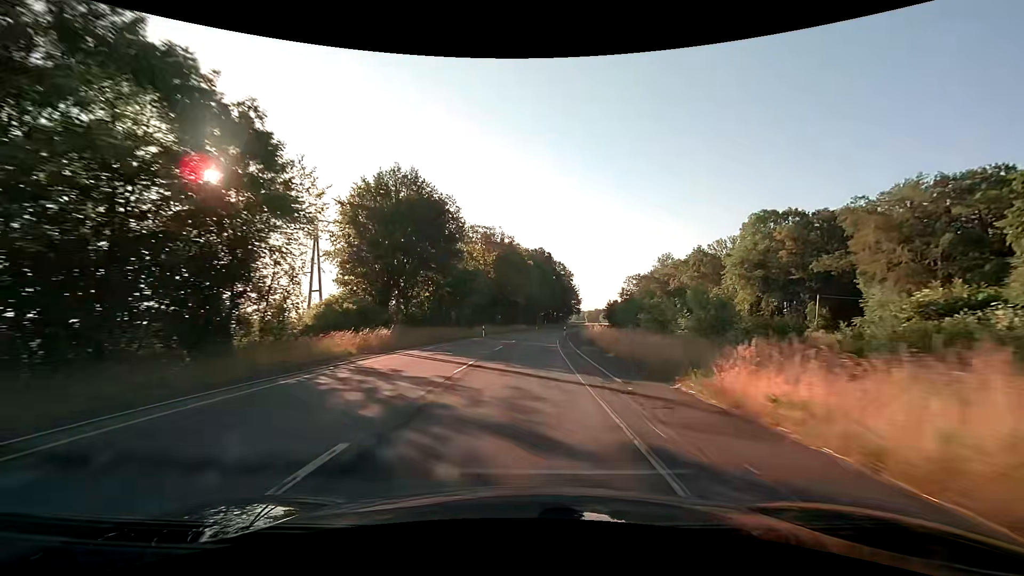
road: secondary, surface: asphalt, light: Day
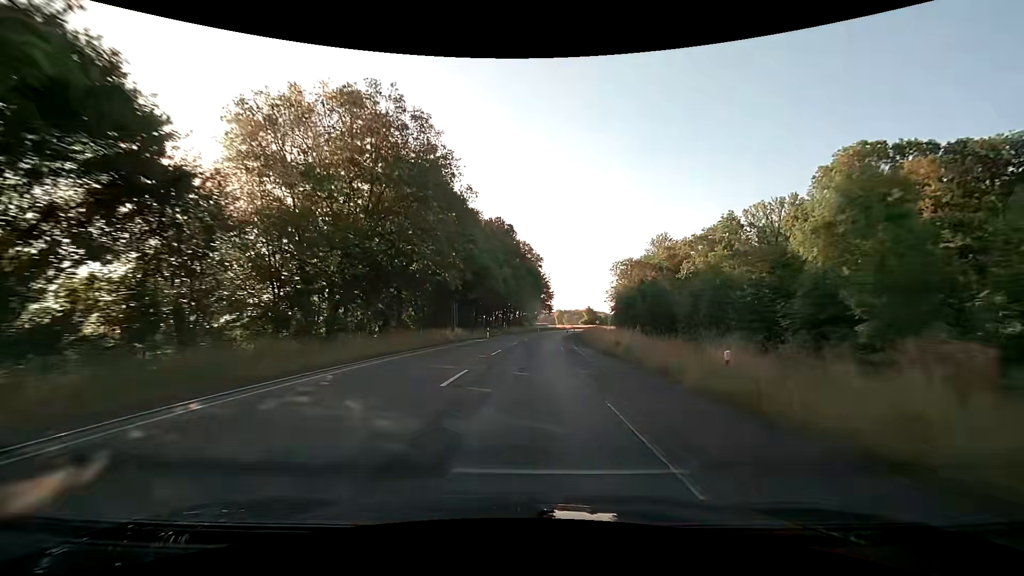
(+1.8, +49.9) m; +4°
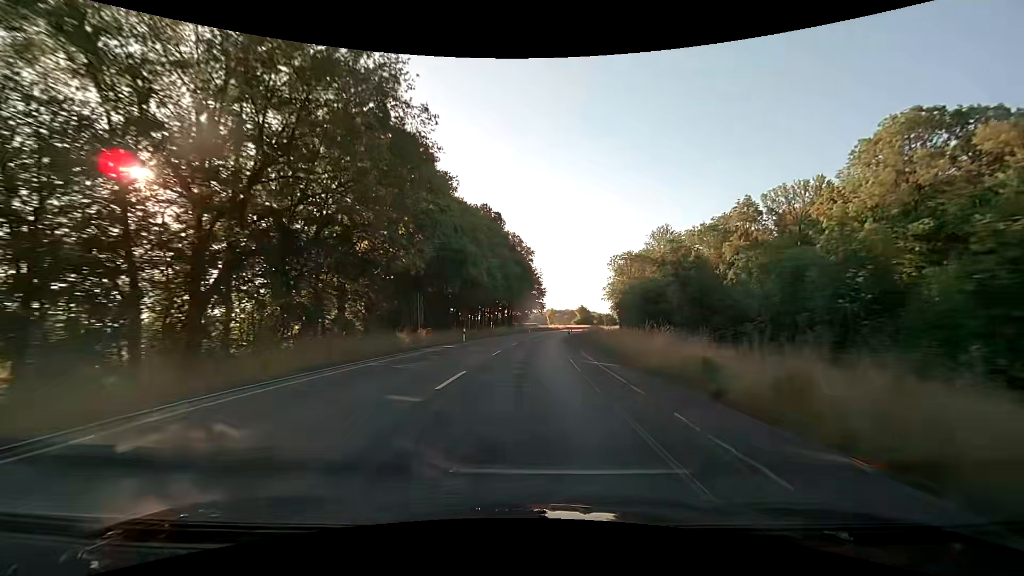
(+0.1, +12.5) m; +1°
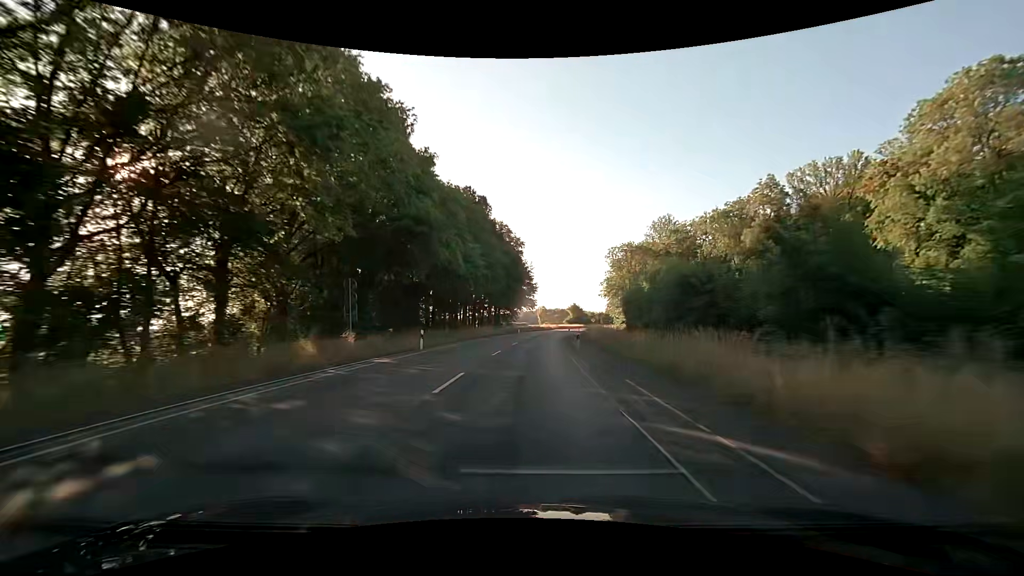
(+0.1, +12.5) m; +1°
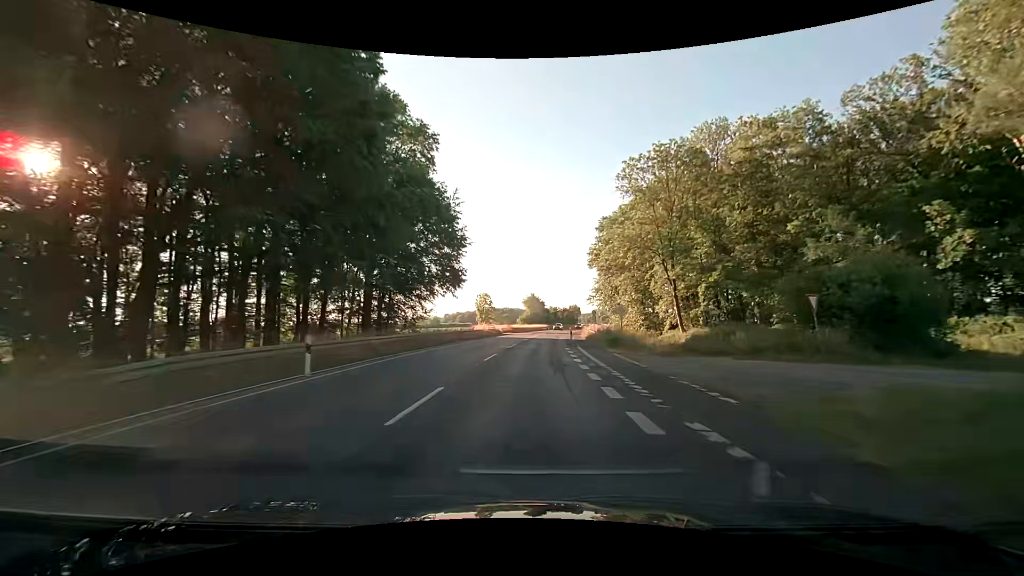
(+3.6, +62.2) m; +6°
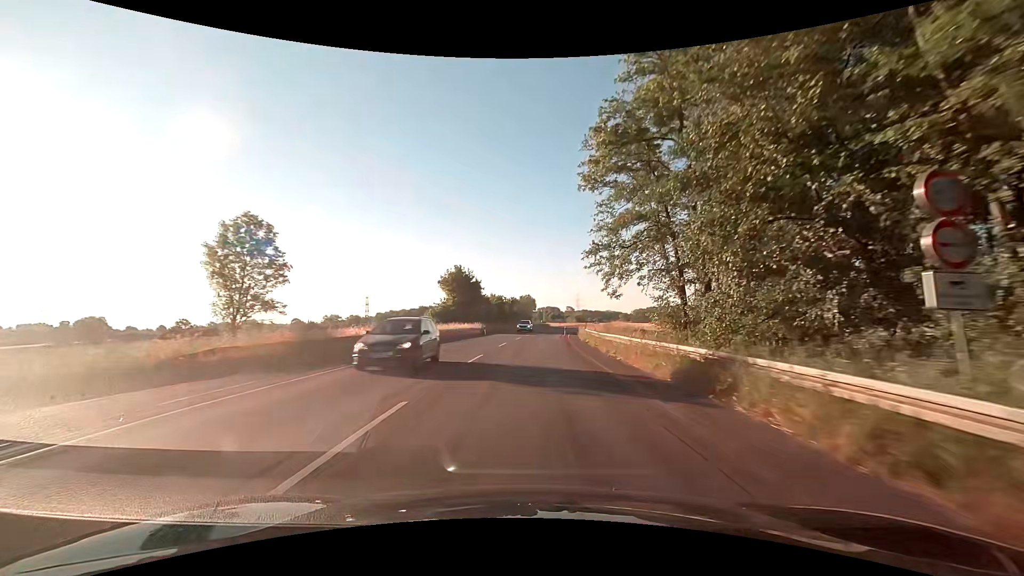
(+3.6, +62.2) m; +6°
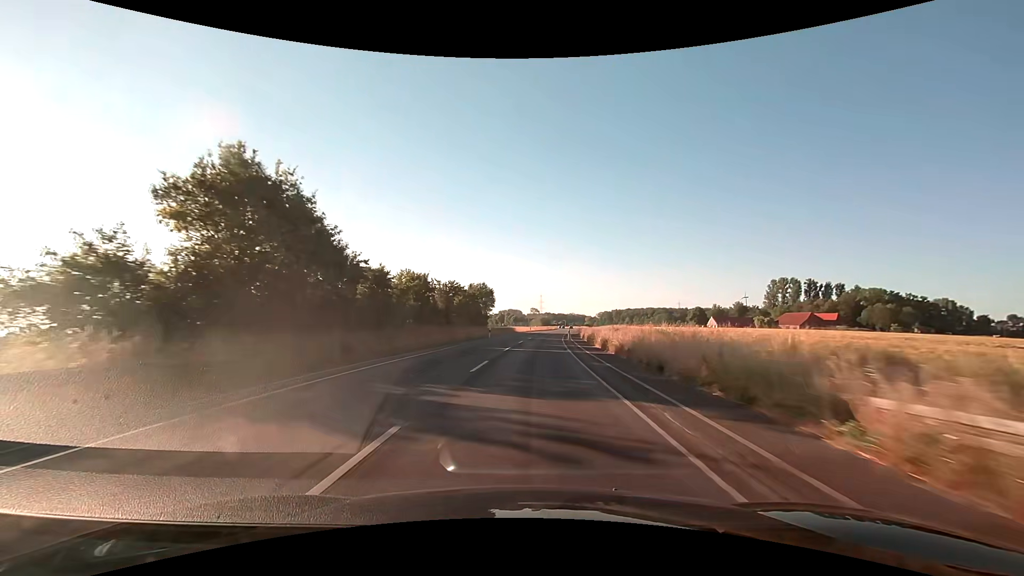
(+1.8, +49.9) m; +4°
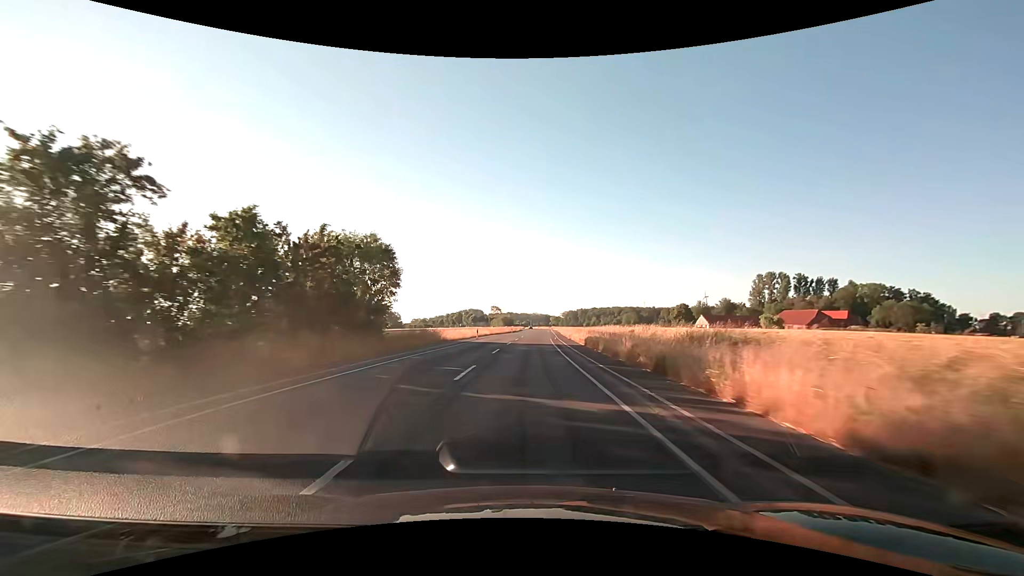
(+2.2, +49.8) m; +4°
(0, +10) (0, +20) (0, +30) (+1, +40) (+1, +50) (+2, +60) (+2, +70) (+2, +80) (+3, +90) (+3, +100) m
